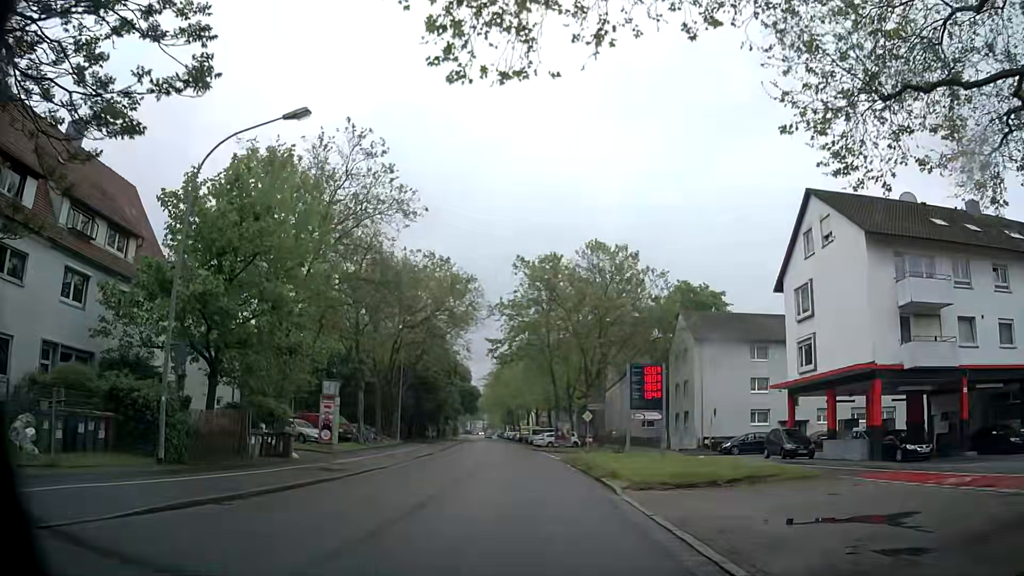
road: secondary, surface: asphalt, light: Day
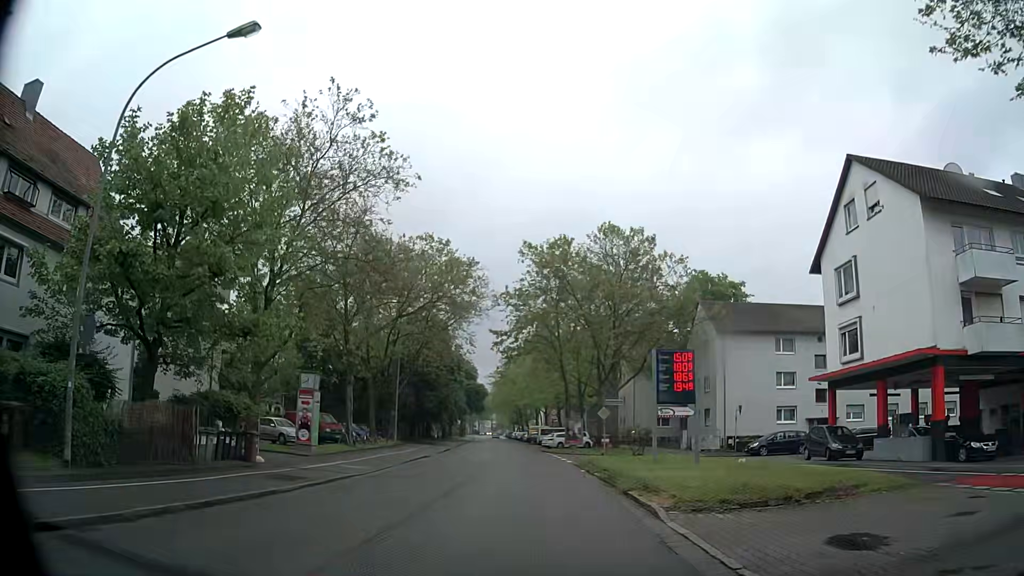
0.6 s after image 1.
(-0.1, +4.5) m; -2°
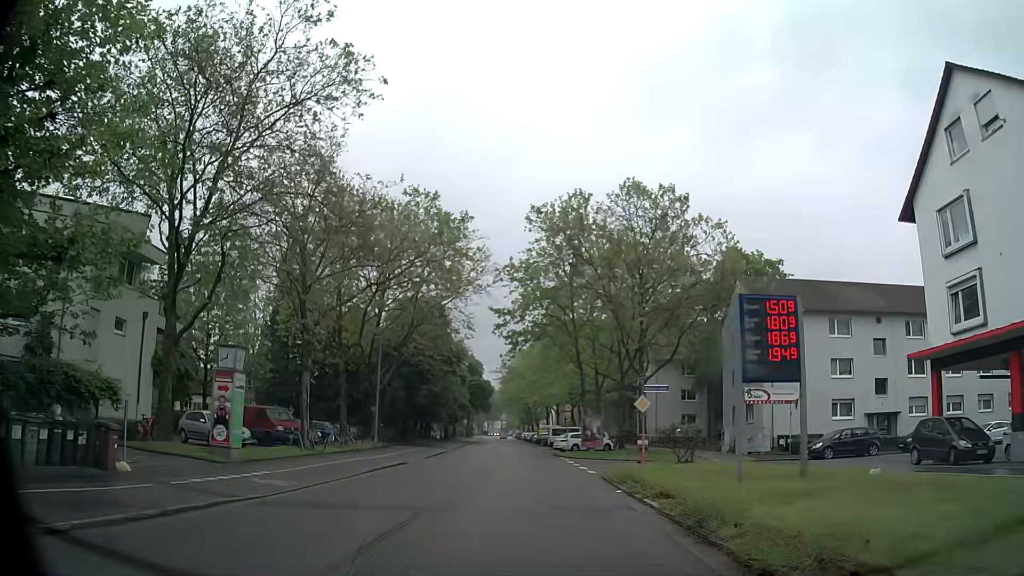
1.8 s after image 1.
(-0.3, +9.0) m; -2°
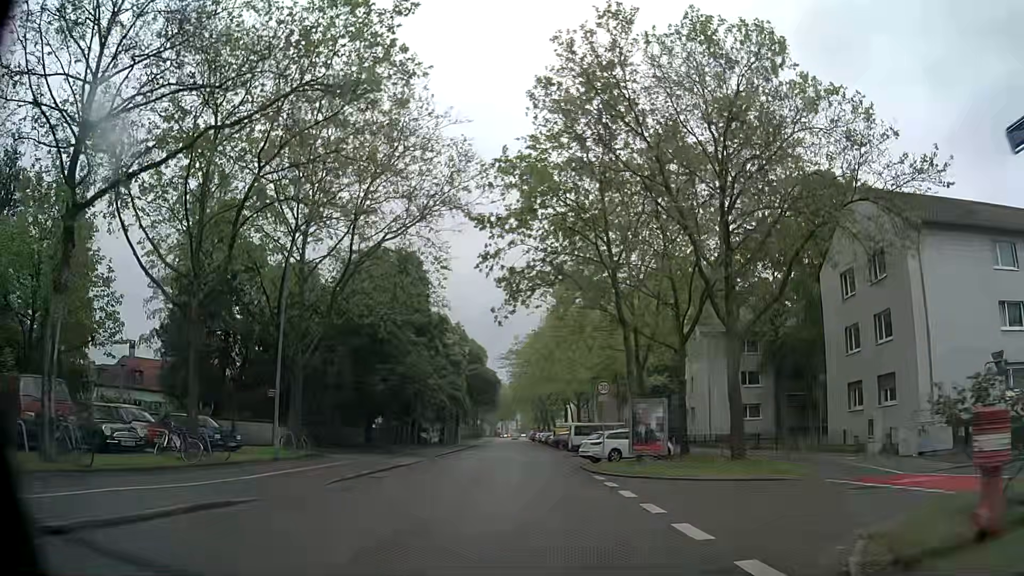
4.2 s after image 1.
(-0.3, +18.1) m; -2°
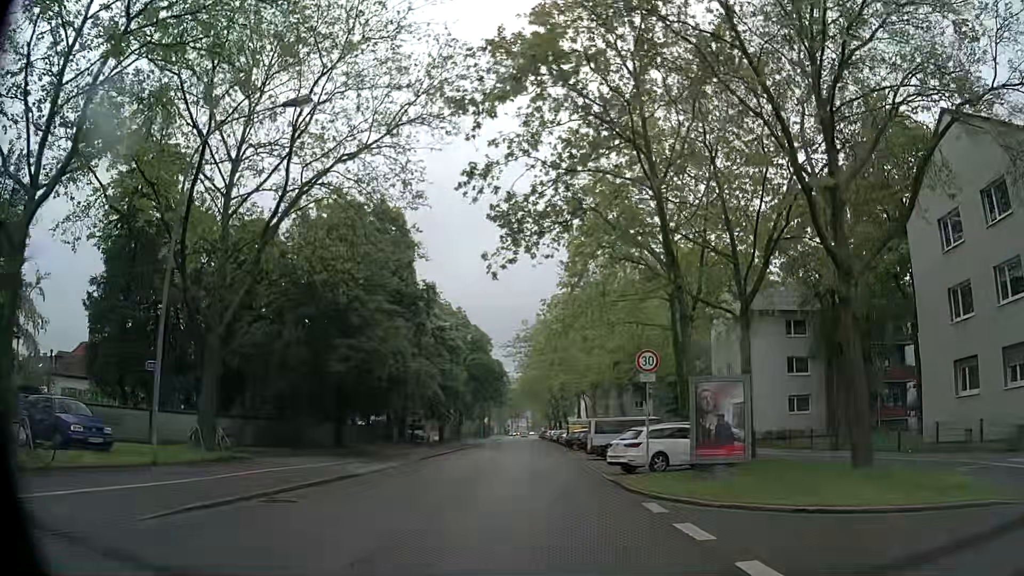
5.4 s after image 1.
(-0.1, +9.0) m; 0°
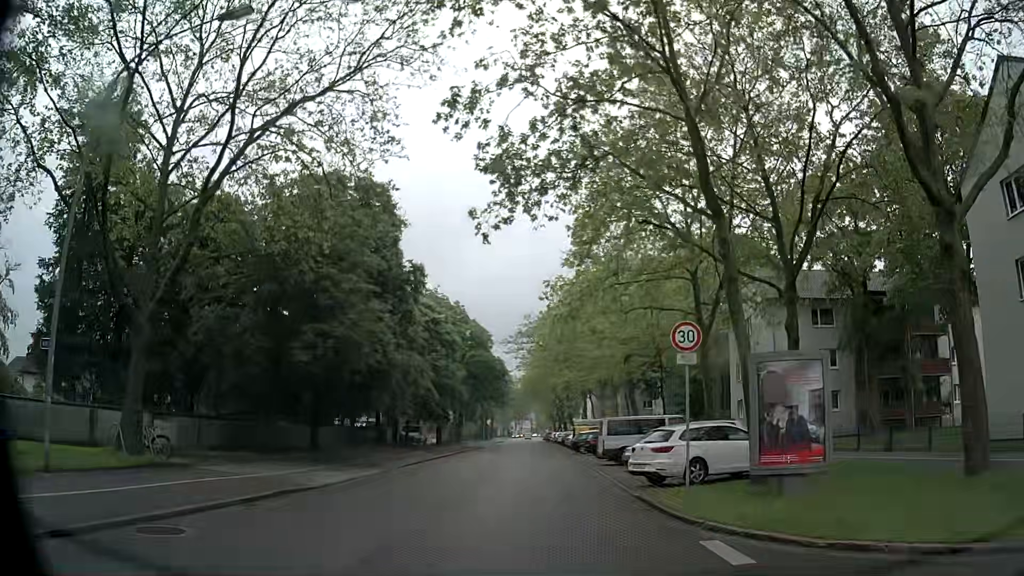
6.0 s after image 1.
(0.0, +4.5) m; -1°
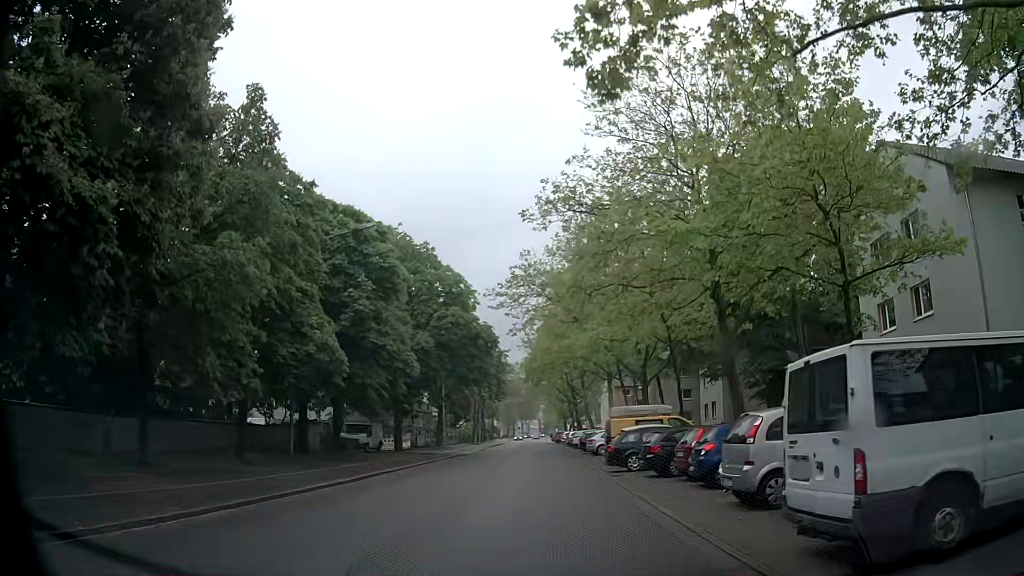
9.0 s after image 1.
(-0.3, +22.4) m; -2°
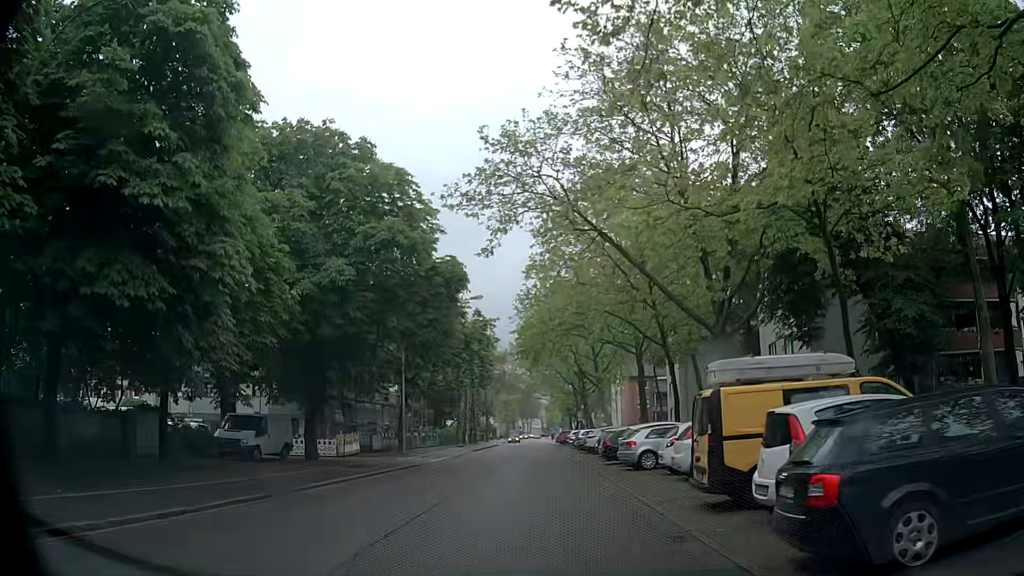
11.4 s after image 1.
(+0.3, +17.9) m; +1°
(0, +10) (0, +20) (0, +30) (0, +40) (0, +50) (0, +60) (0, +70) (-1, +80) (-1, +90) (-1, +100) m
